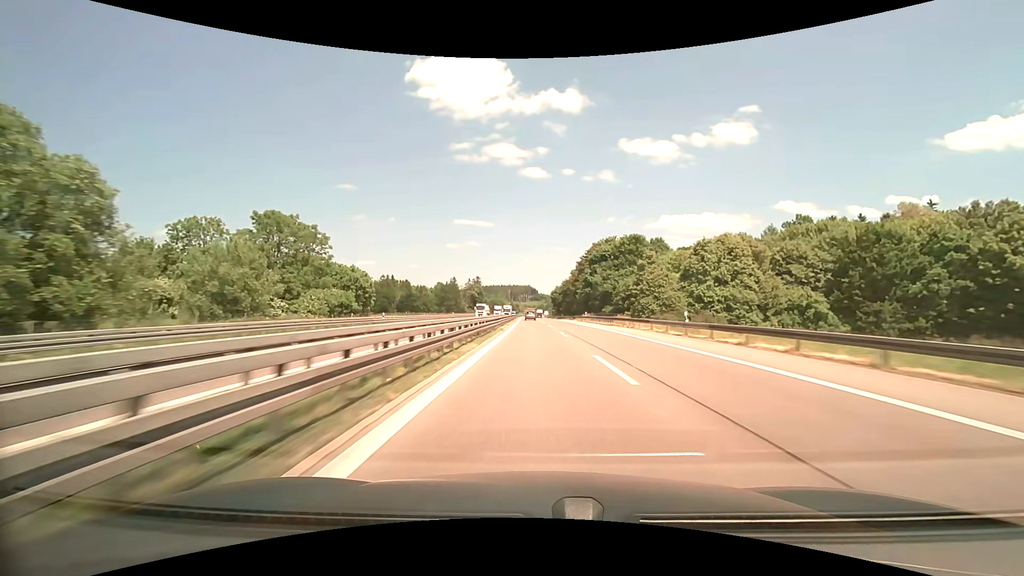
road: motorway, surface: asphalt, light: Day
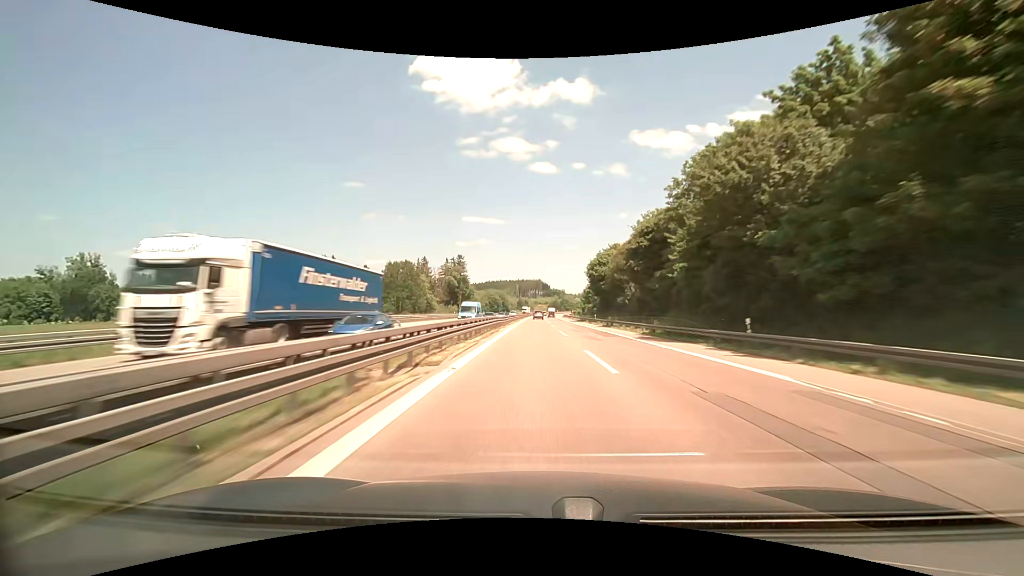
(-1.5, +105.1) m; -1°
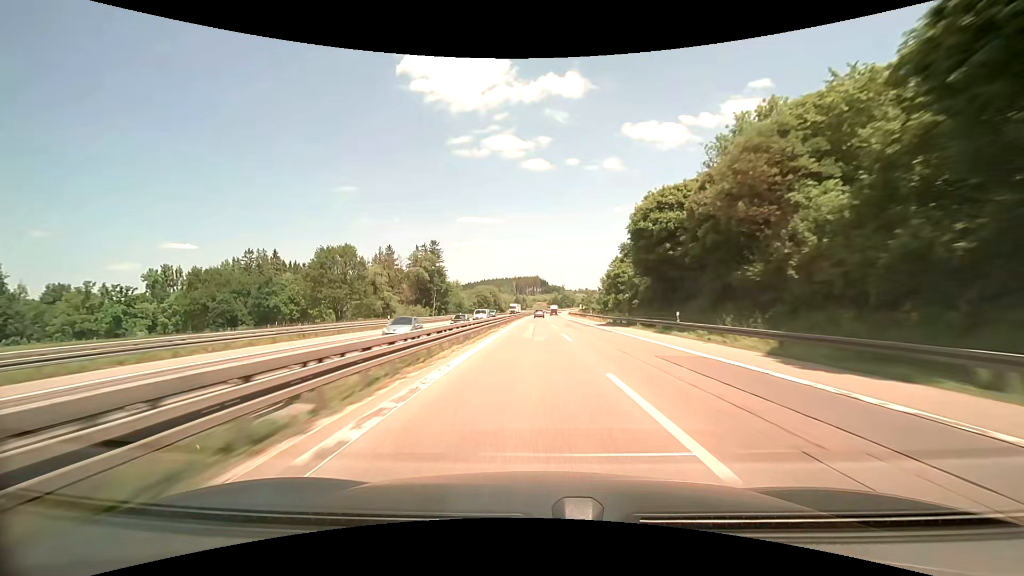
(-0.1, +42.7) m; 0°
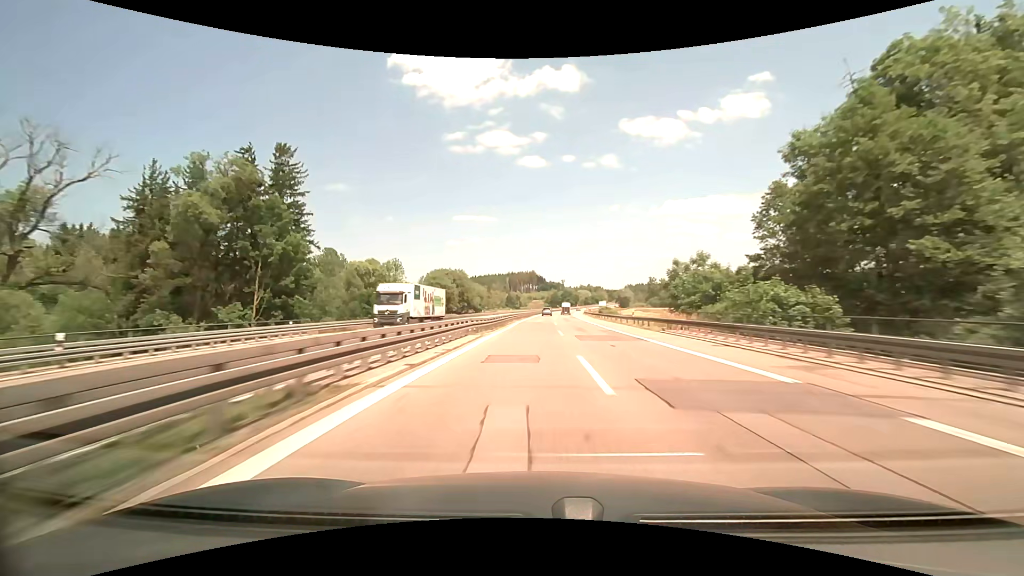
(+0.1, +86.0) m; 0°
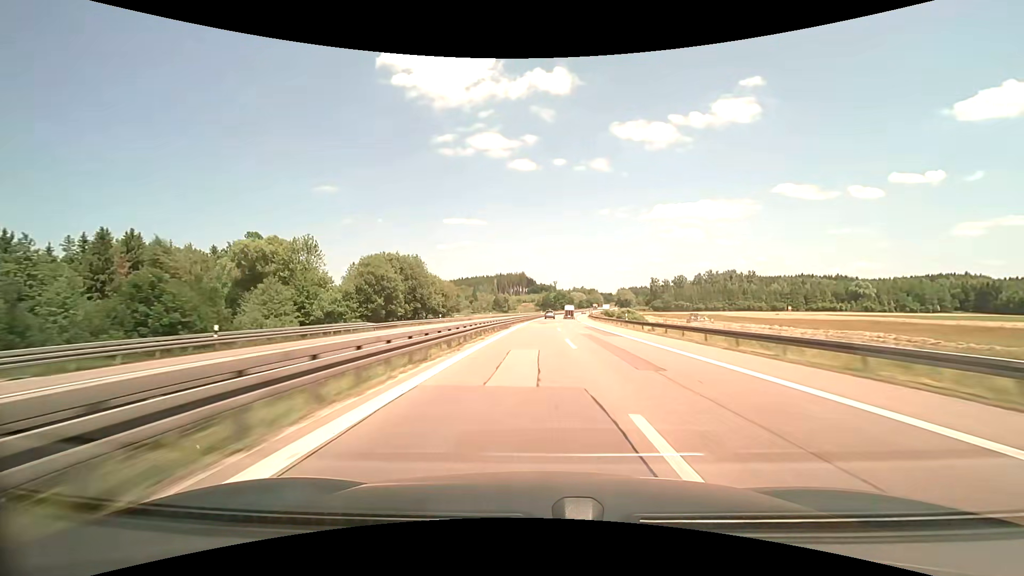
(+0.2, +43.2) m; +1°
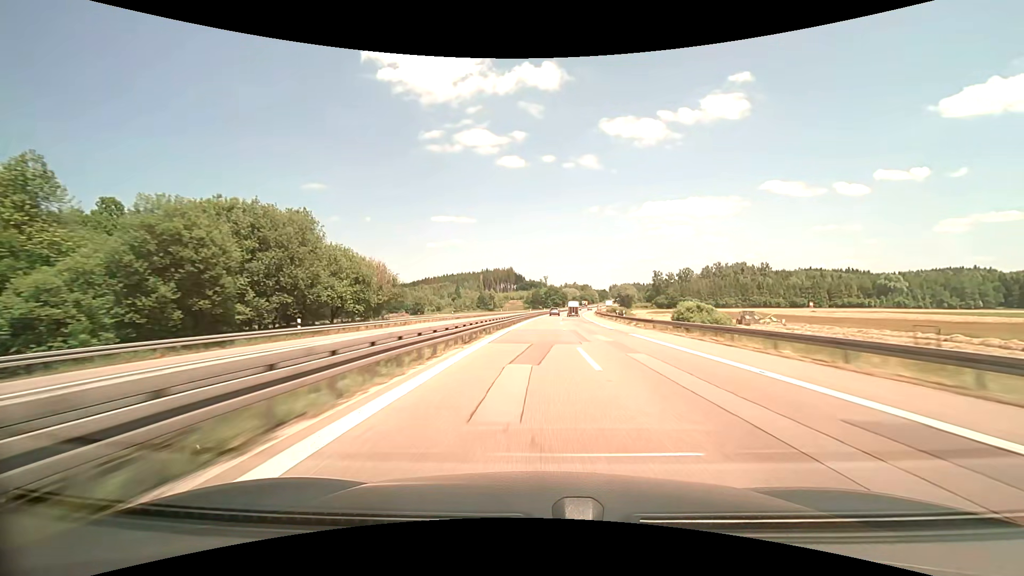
(+0.4, +43.3) m; +1°
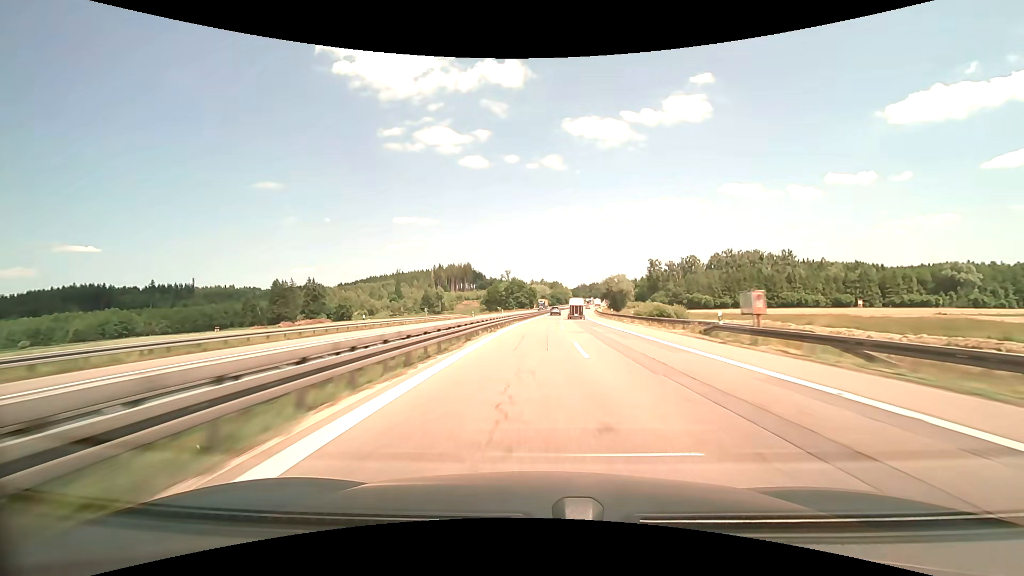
(+2.6, +86.9) m; +4°
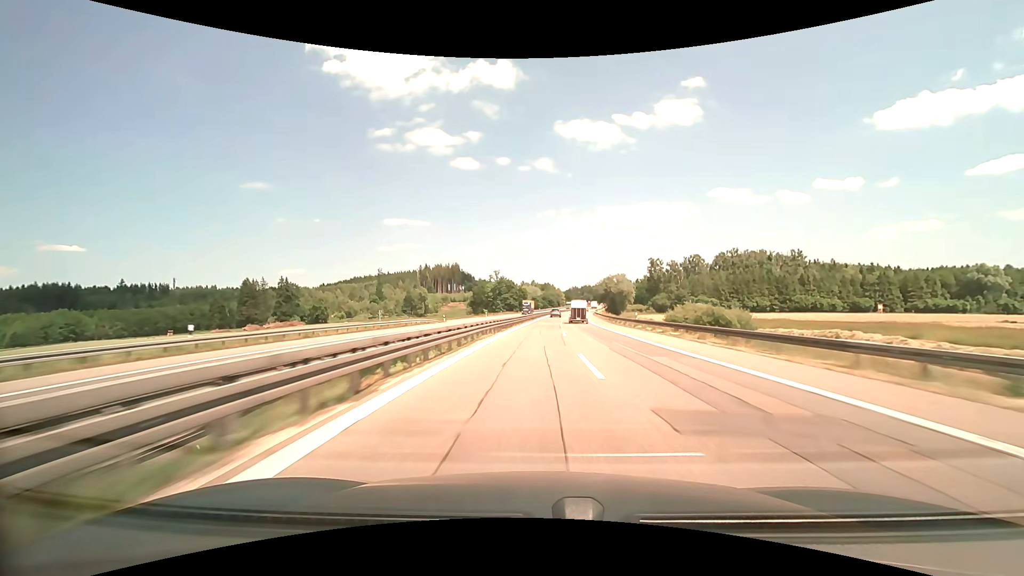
(+0.1, +21.8) m; 0°
(0, +10) (0, +20) (0, +30) (0, +40) (+1, +50) (+1, +60) (+2, +70) (+2, +80) (+3, +90) (+4, +100) m
